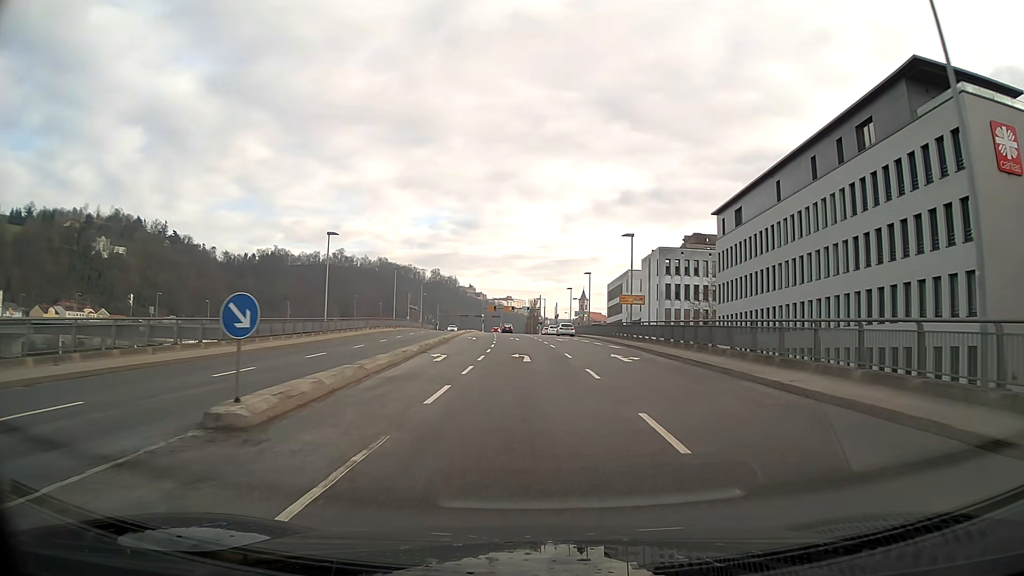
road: primary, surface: asphalt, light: Day
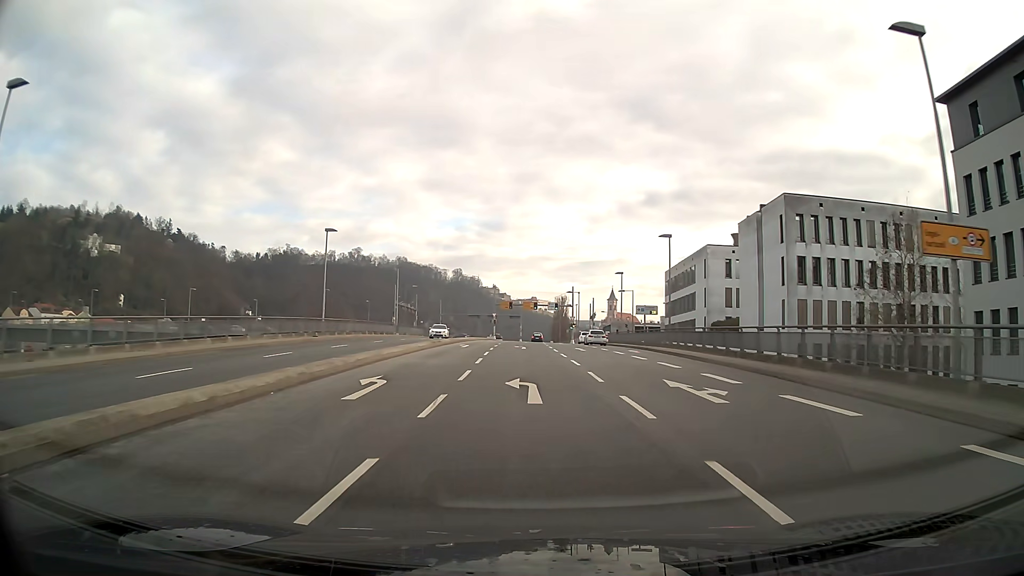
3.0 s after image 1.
(-0.7, +38.0) m; -2°
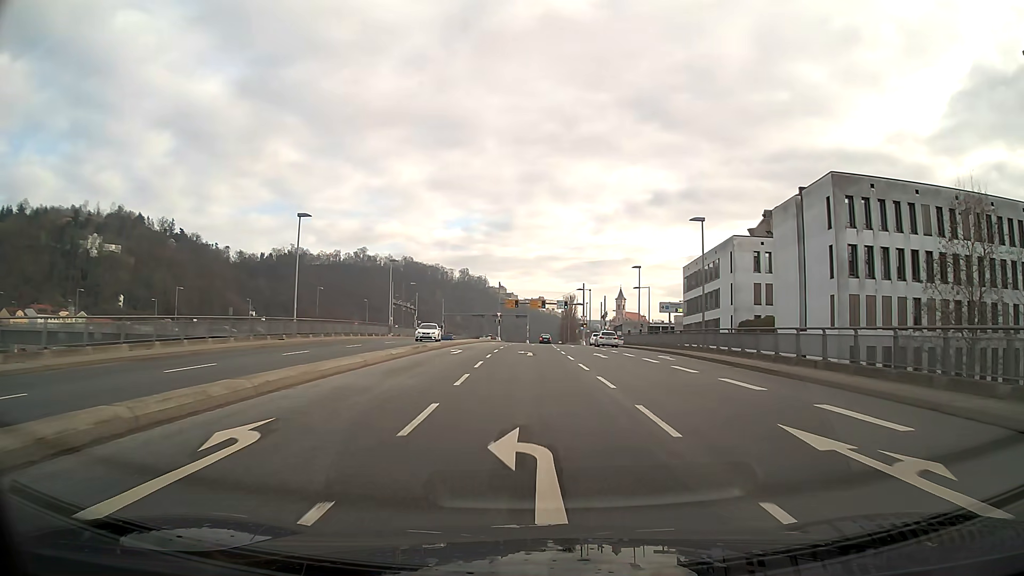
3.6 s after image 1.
(0.0, +7.6) m; -1°
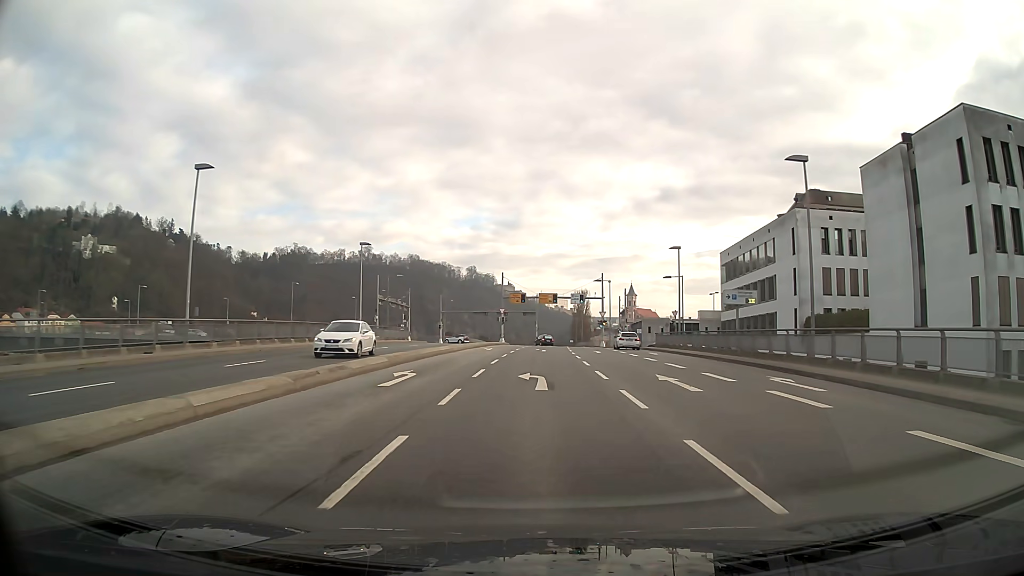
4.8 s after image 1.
(-0.1, +15.0) m; 0°
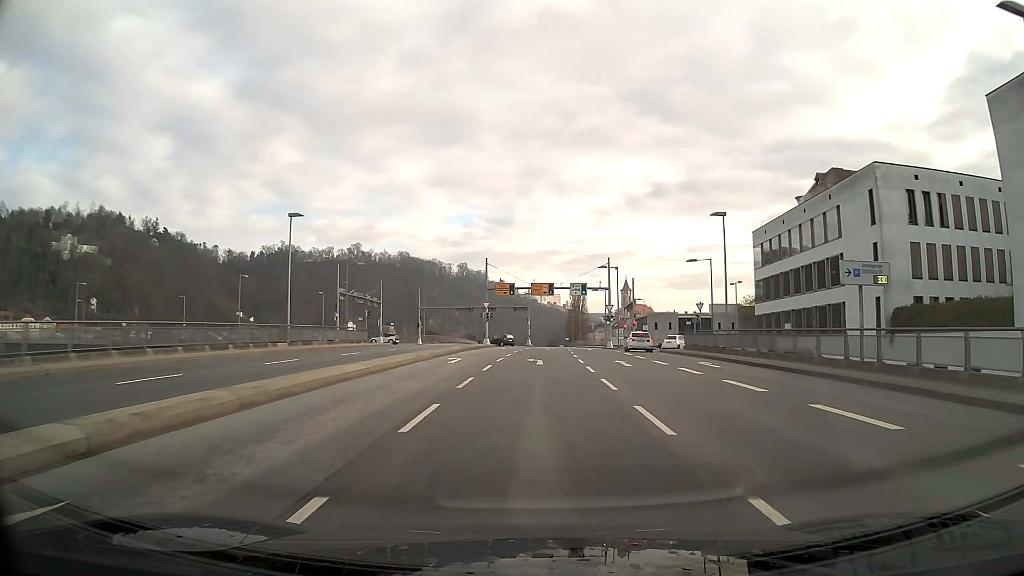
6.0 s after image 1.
(+0.1, +14.8) m; +1°
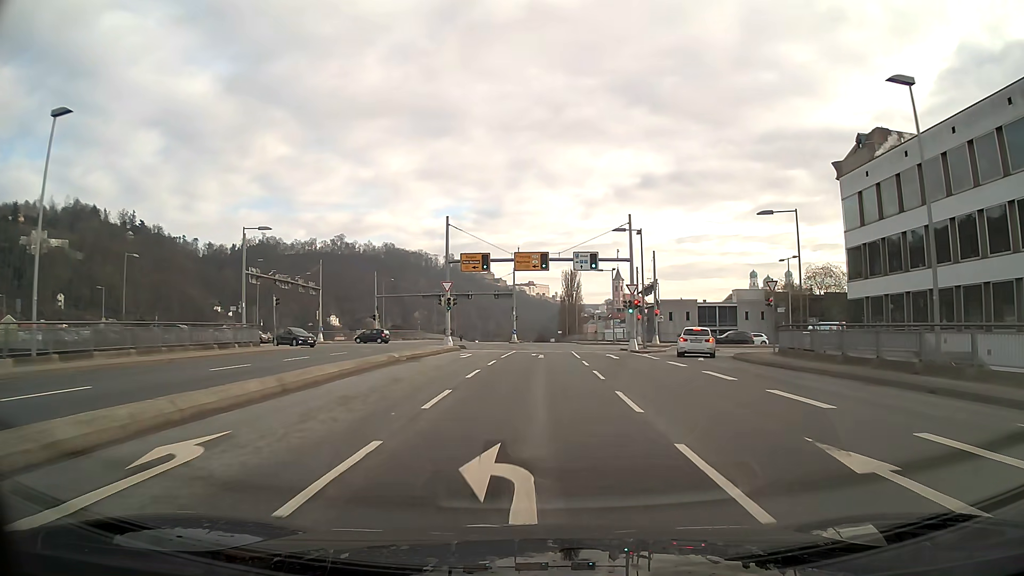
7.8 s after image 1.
(+0.1, +21.8) m; +1°
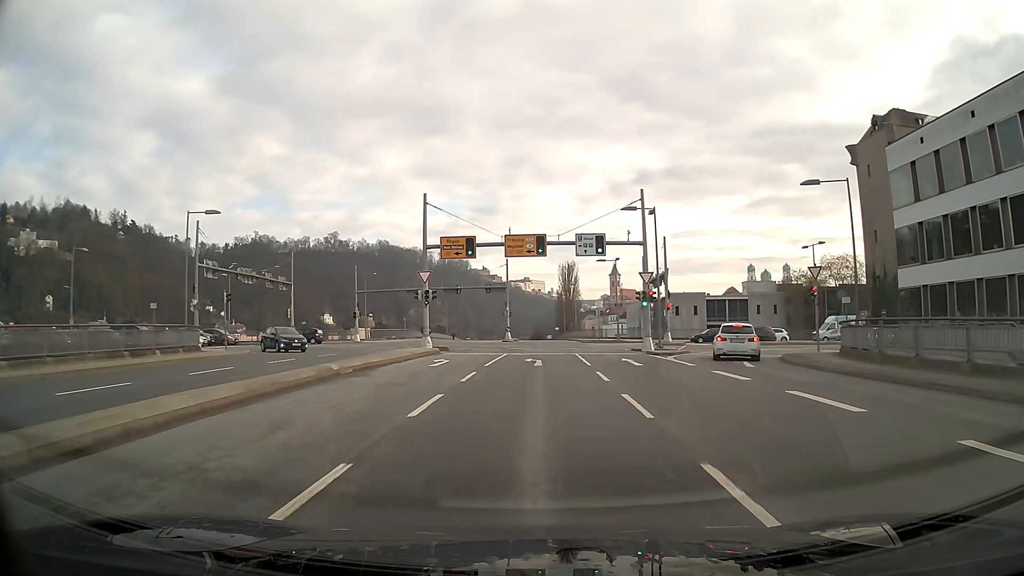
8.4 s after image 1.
(0.0, +7.2) m; 0°
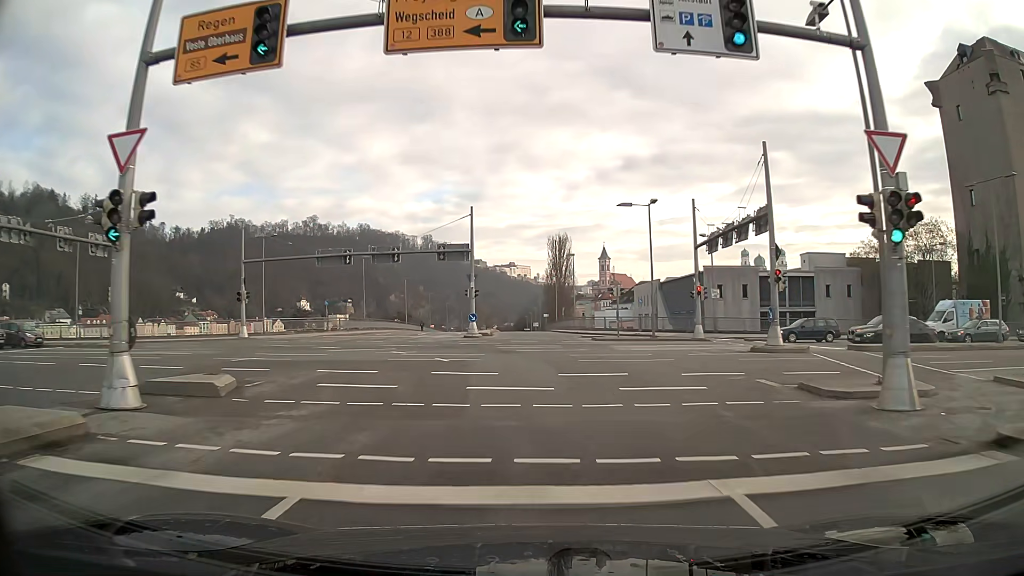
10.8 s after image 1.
(+0.3, +26.8) m; +1°
